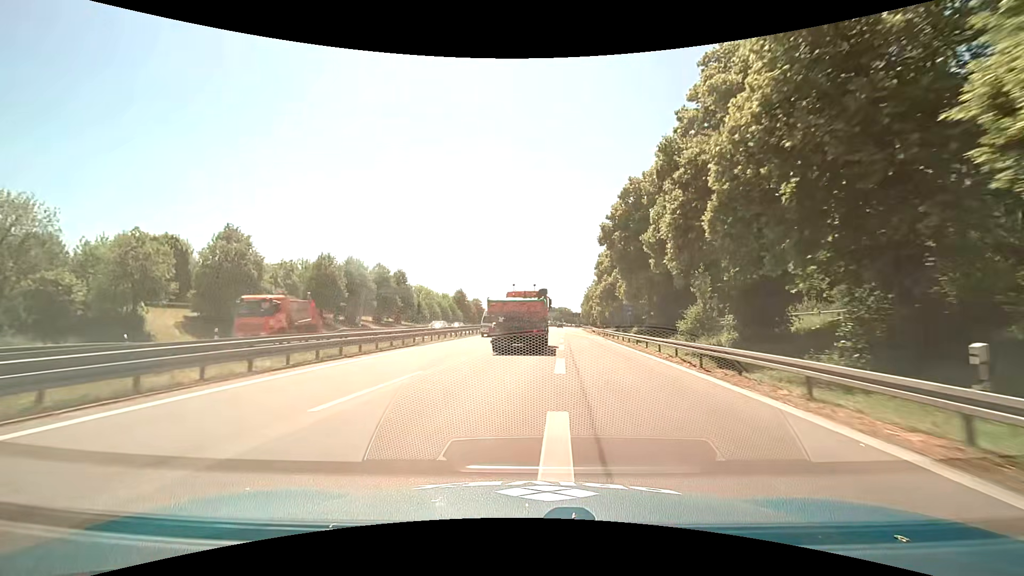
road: motorway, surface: asphalt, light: Day
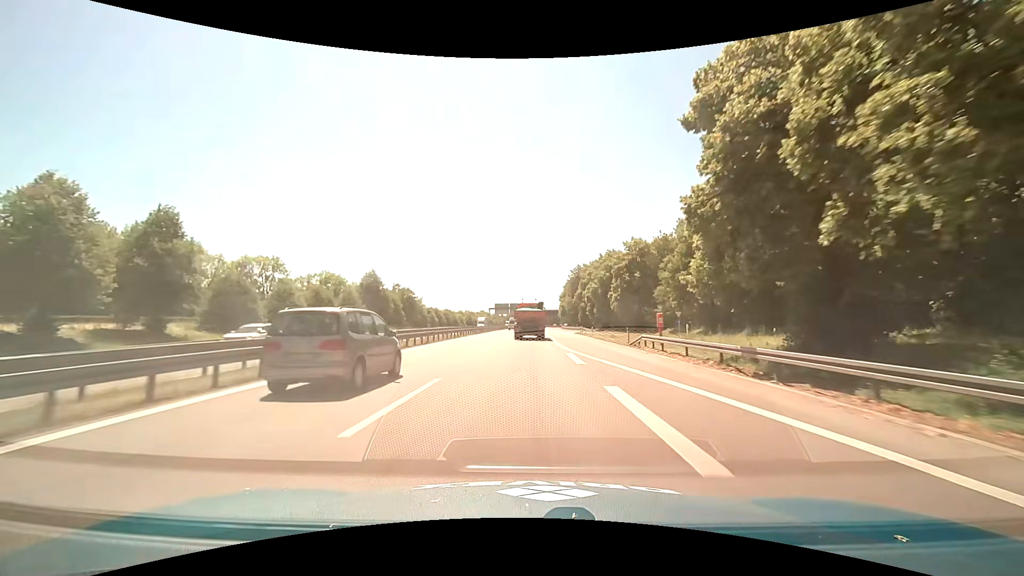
(+2.3, +57.3) m; +4°
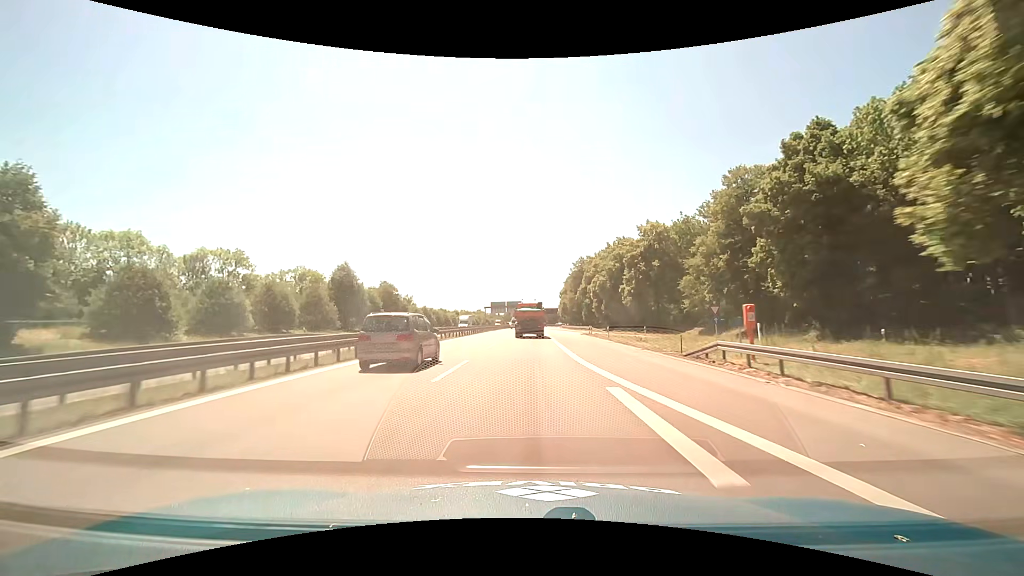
(+0.1, +12.5) m; 0°
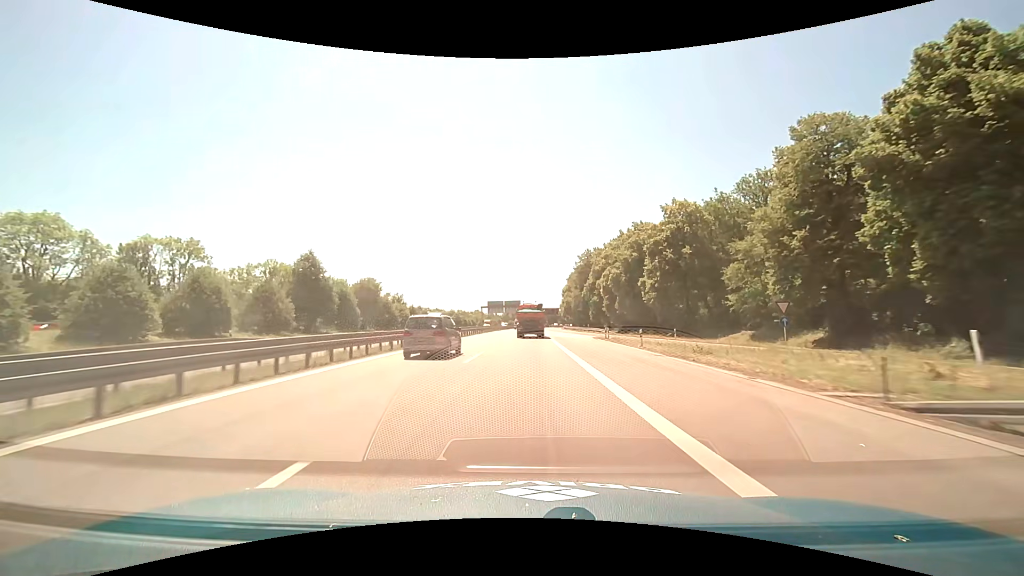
(0.0, +12.8) m; 0°
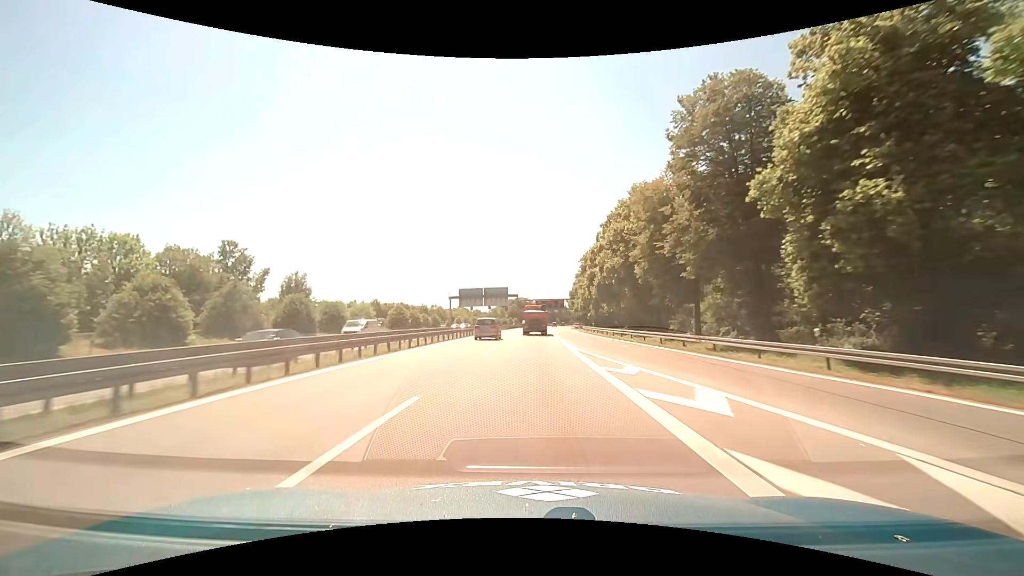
(+0.3, +68.4) m; +1°
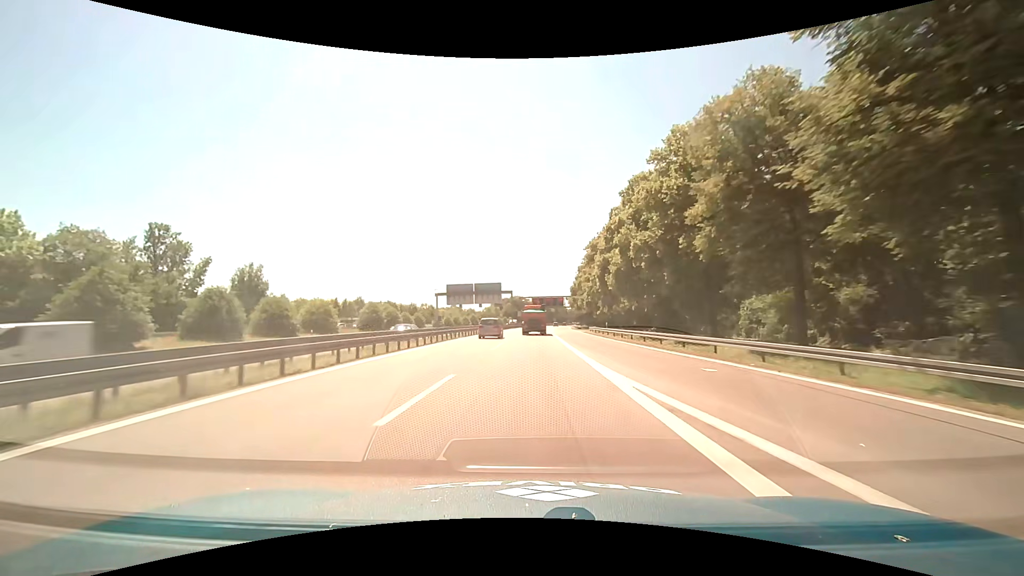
(+0.1, +14.5) m; 0°
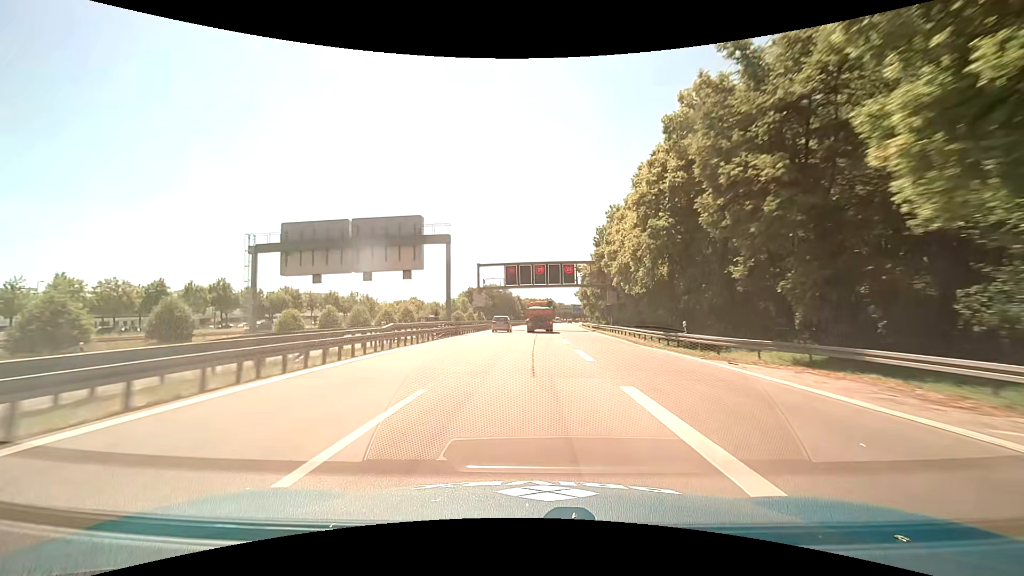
(+1.6, +75.6) m; +2°
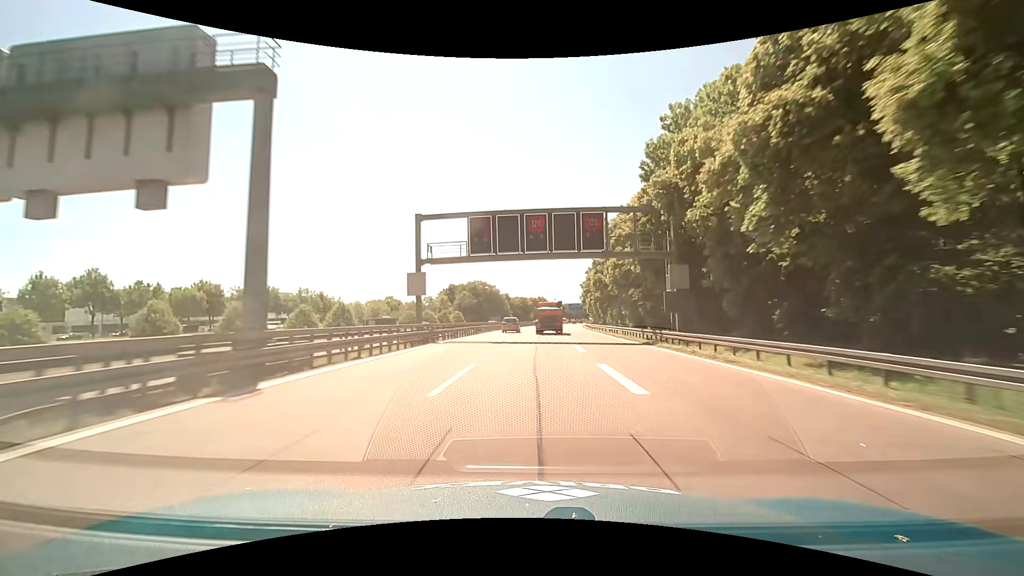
(+0.2, +30.9) m; +1°
(0, +10) (0, +20) (0, +30) (0, +40) (+1, +50) (+1, +60) (+2, +70) (+2, +80) (+3, +90) (+4, +100) m
